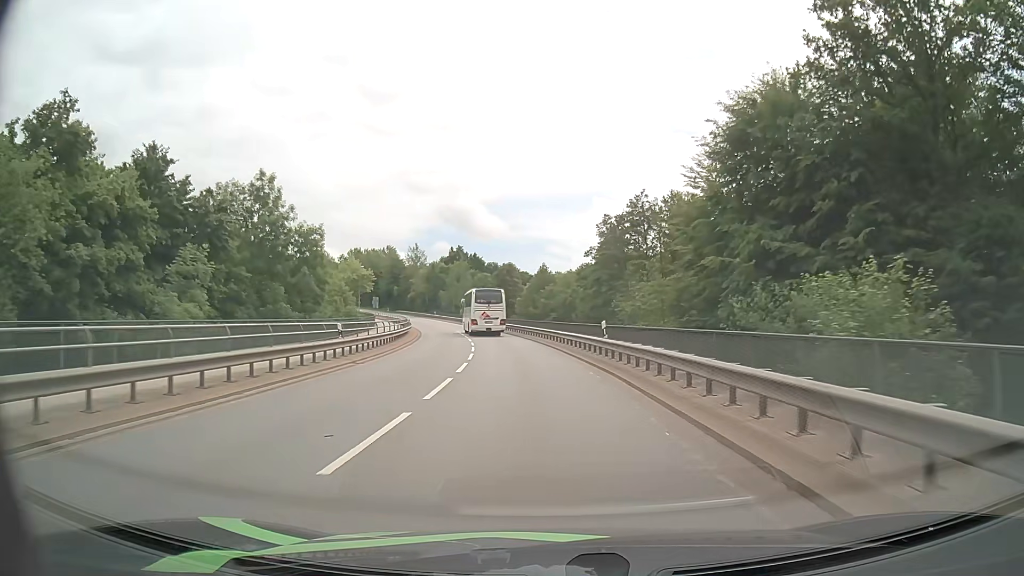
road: secondary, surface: asphalt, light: Day
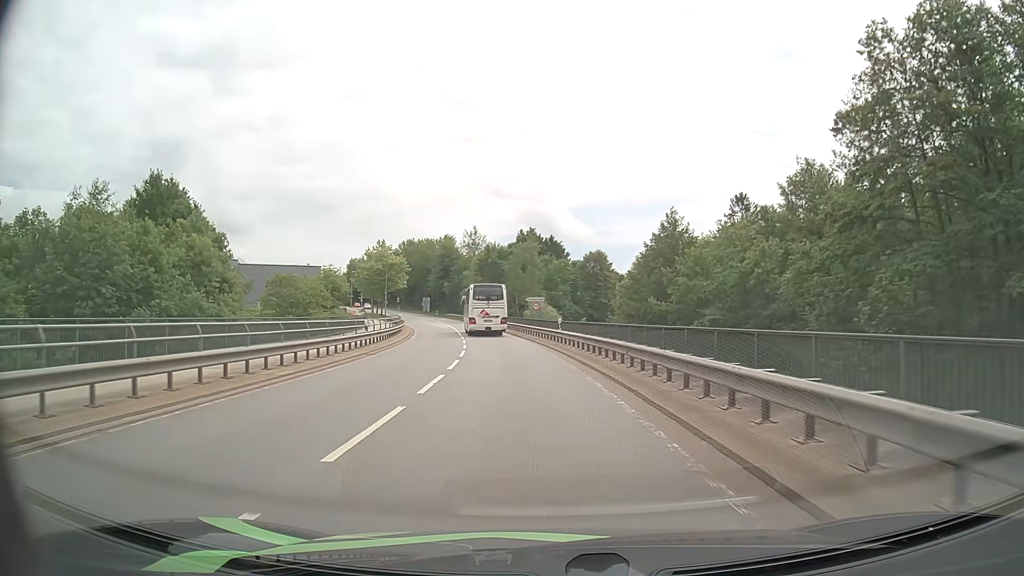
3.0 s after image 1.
(-2.5, +41.6) m; -7°
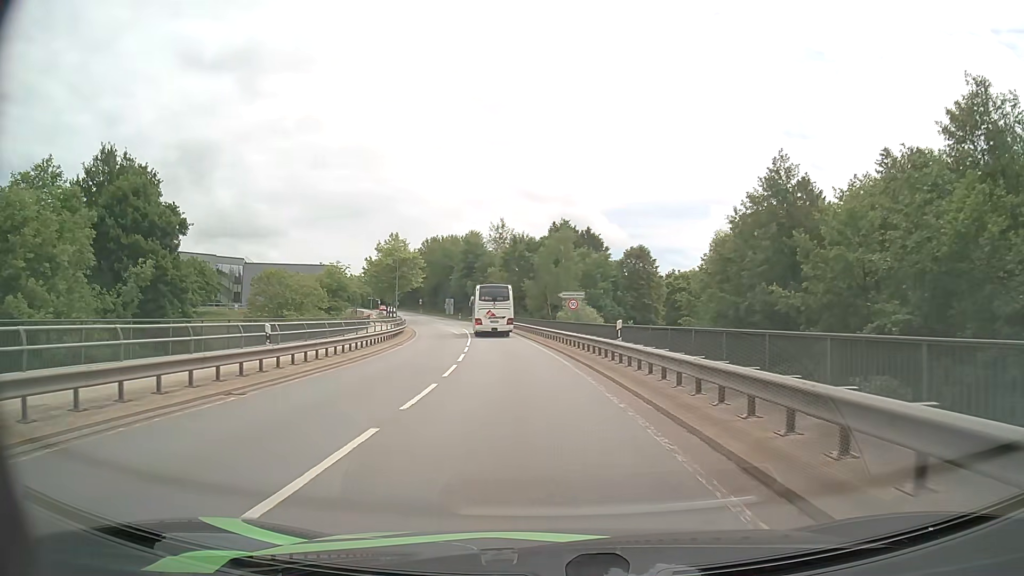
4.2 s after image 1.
(-0.4, +14.0) m; -3°
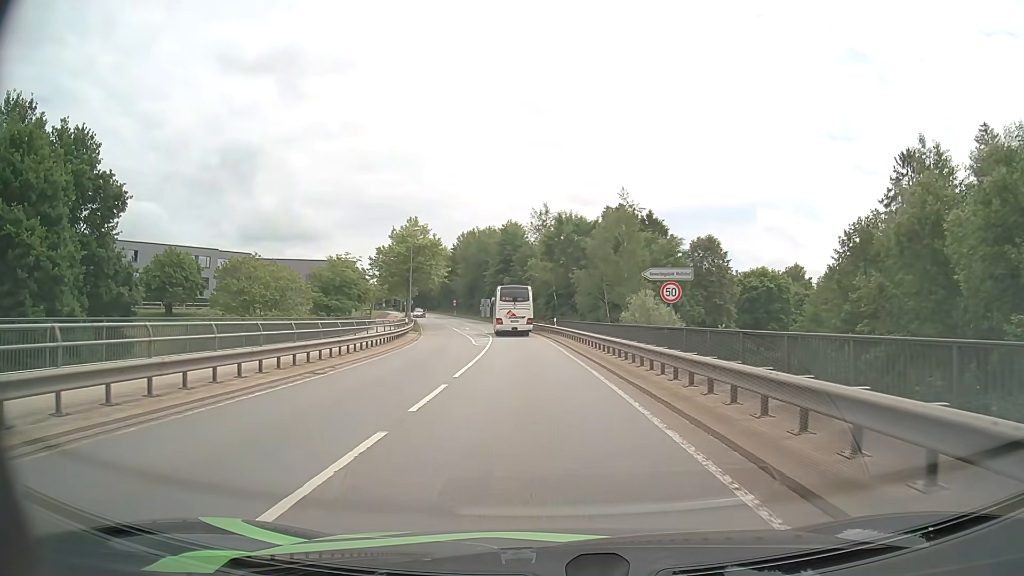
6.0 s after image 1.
(-0.8, +18.4) m; -5°
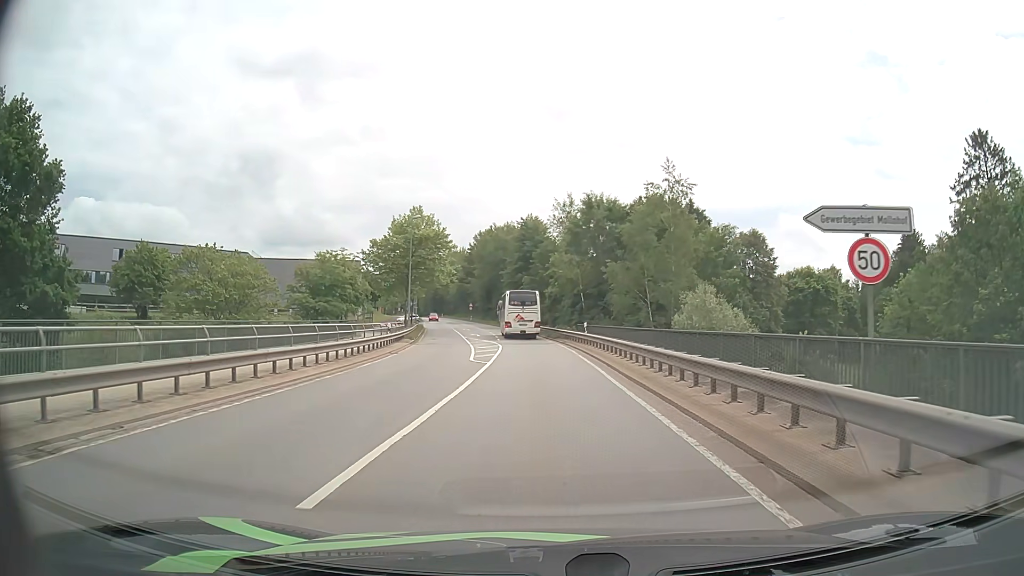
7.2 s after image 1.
(-0.1, +11.3) m; -1°
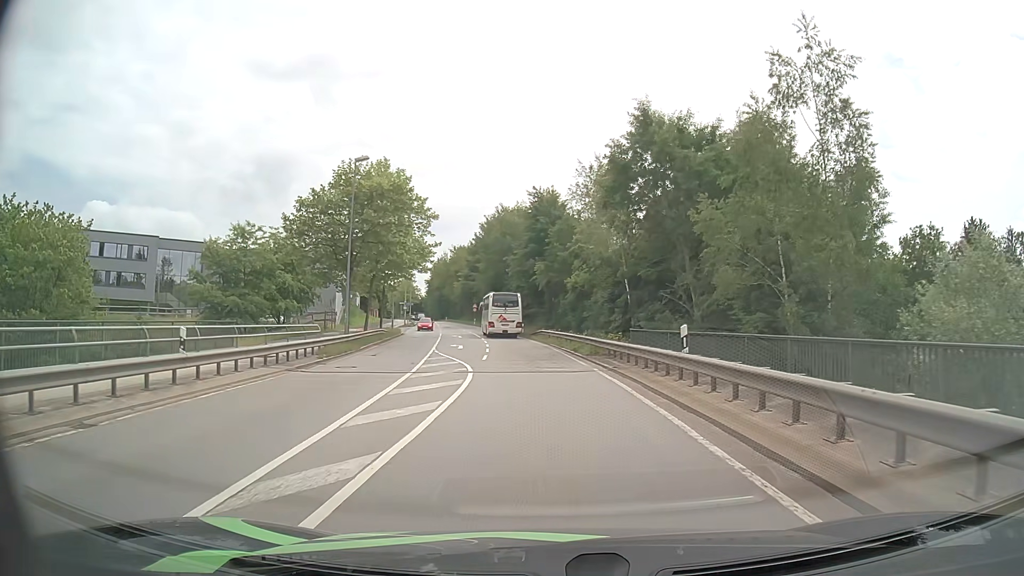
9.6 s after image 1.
(-0.3, +22.4) m; -2°
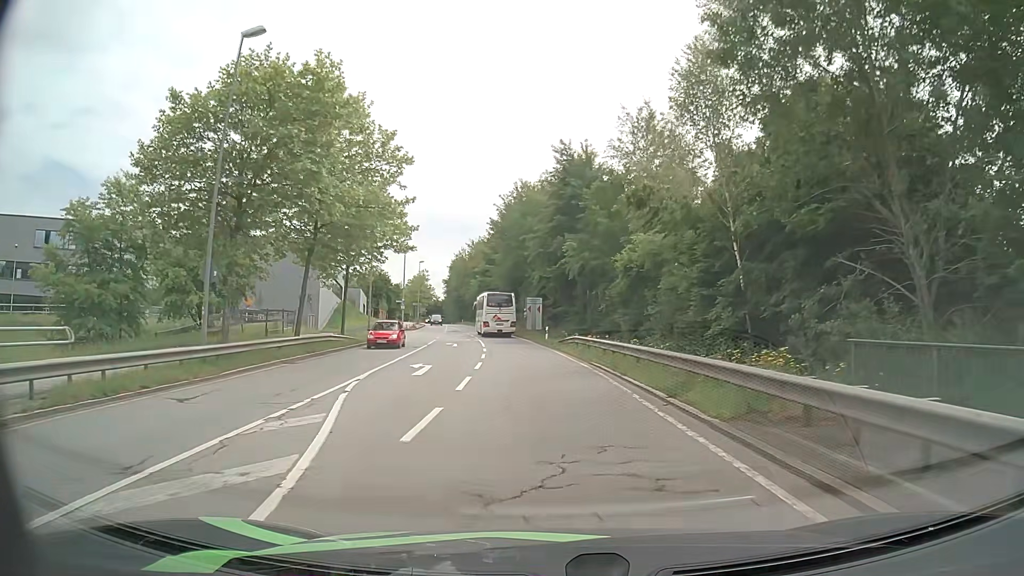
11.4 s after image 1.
(-0.4, +17.9) m; -2°
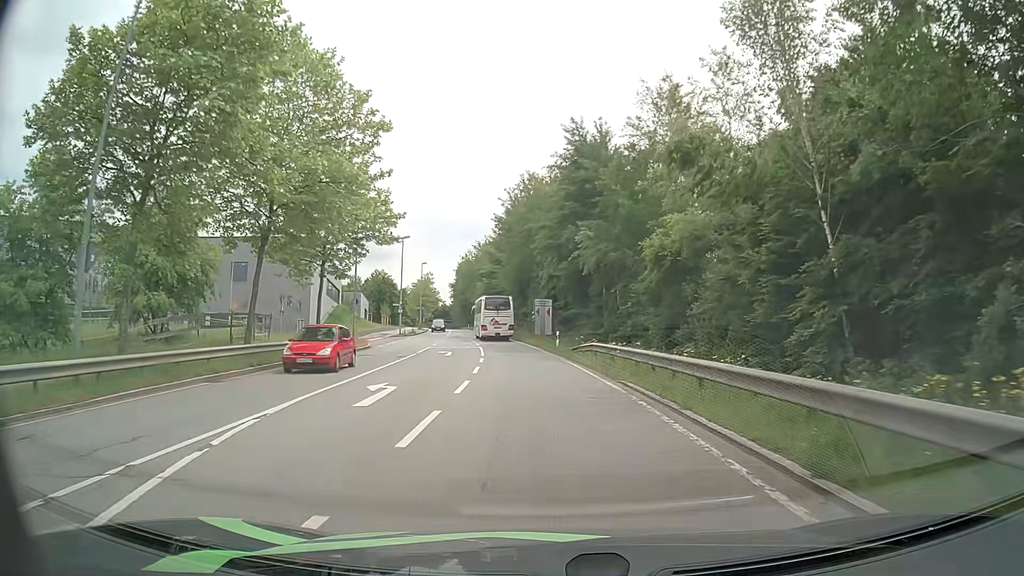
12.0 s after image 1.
(0.0, +6.3) m; -1°
(0, +10) (0, +20) (-1, +30) (-2, +40) (-3, +50) (-5, +60) (-6, +70) (-8, +80) (-10, +89) (-11, +99) m
